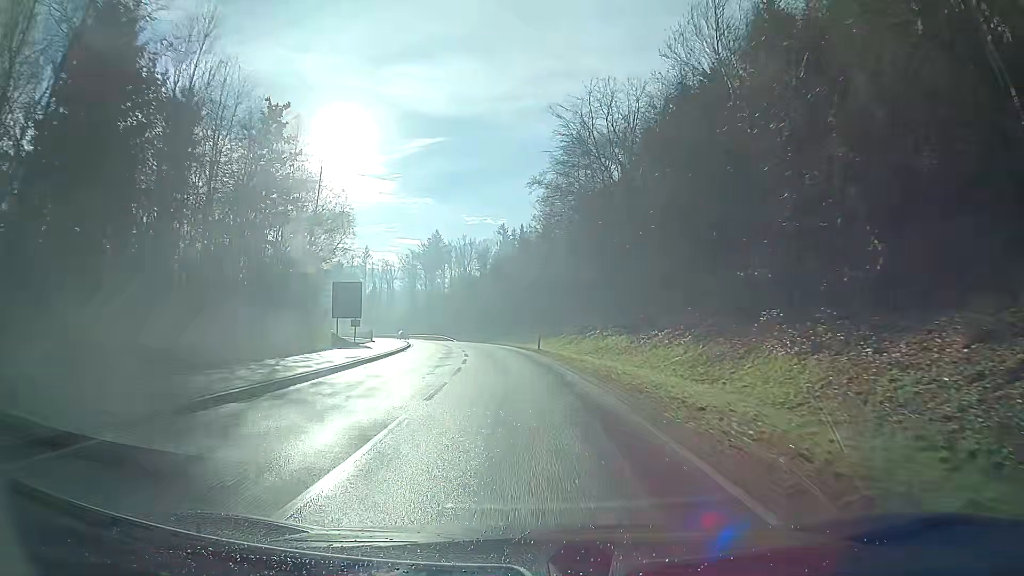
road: secondary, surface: asphalt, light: Day
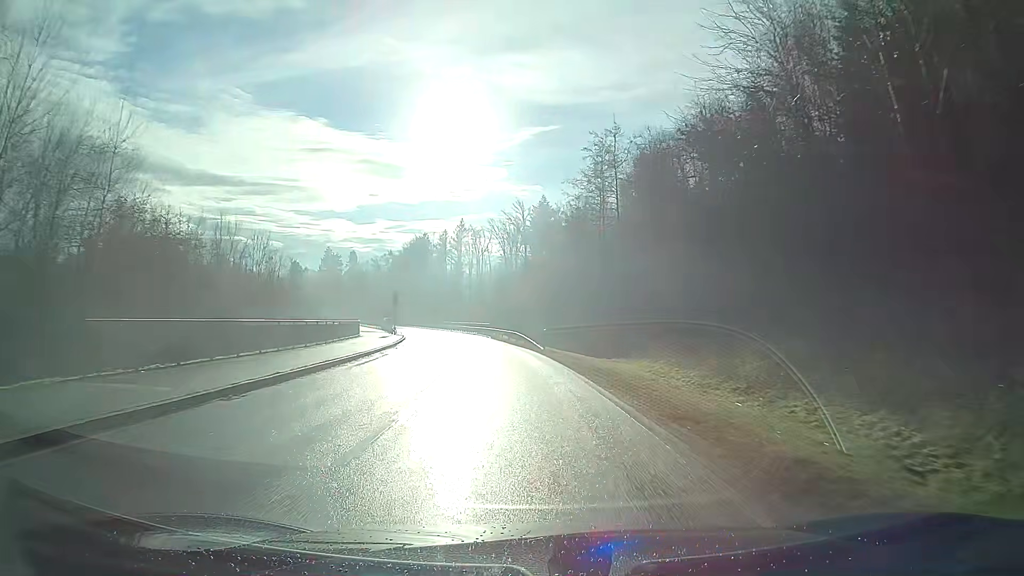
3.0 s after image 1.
(-4.0, +54.2) m; -9°
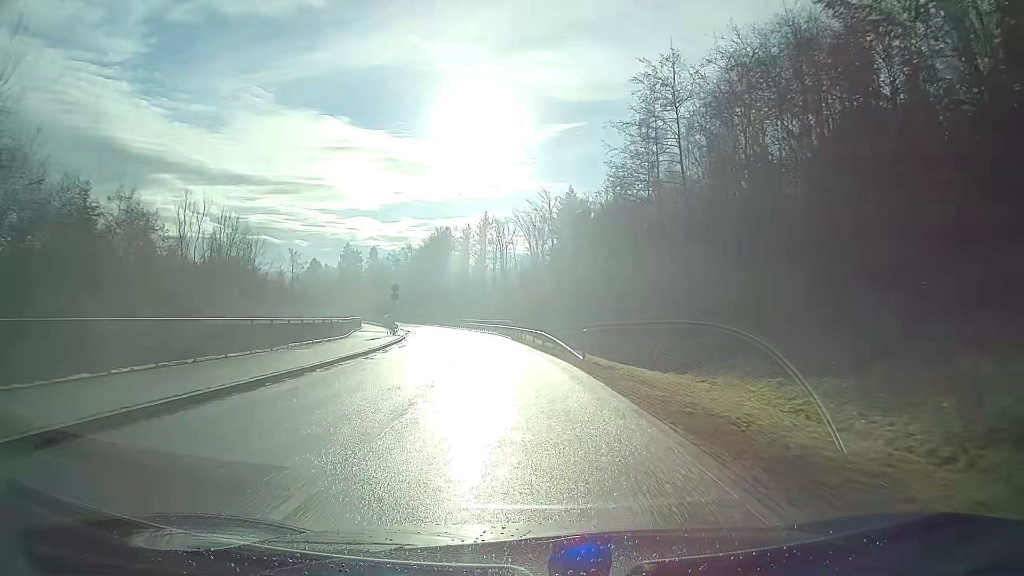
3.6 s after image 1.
(-0.2, +11.1) m; -2°
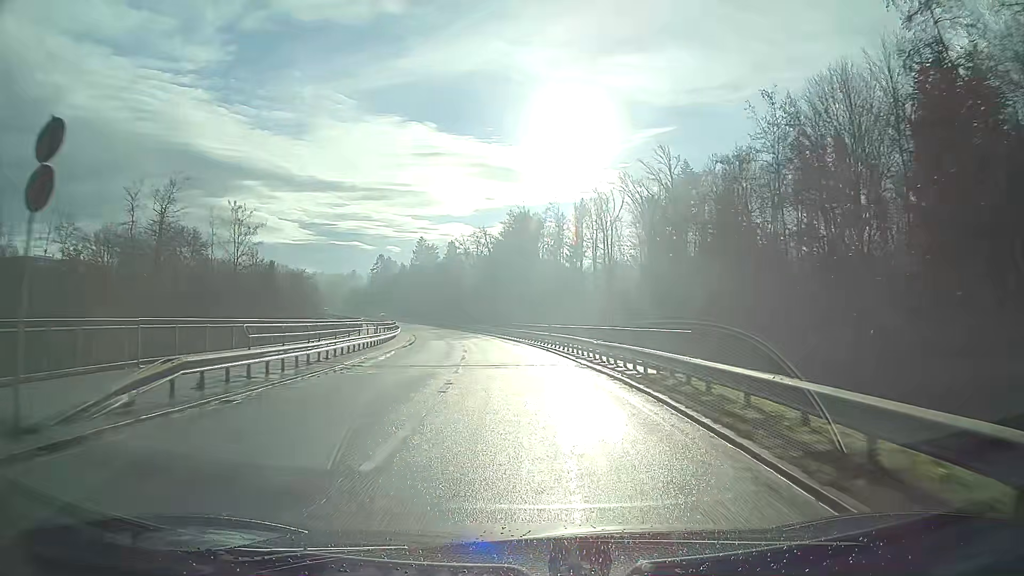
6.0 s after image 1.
(-3.3, +43.6) m; -8°
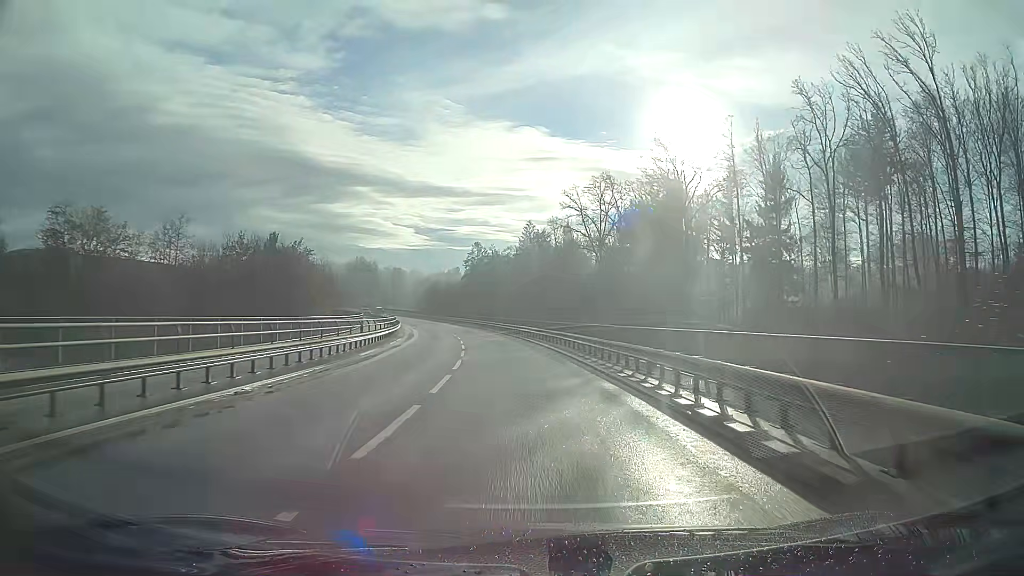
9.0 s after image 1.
(-4.7, +53.7) m; -10°
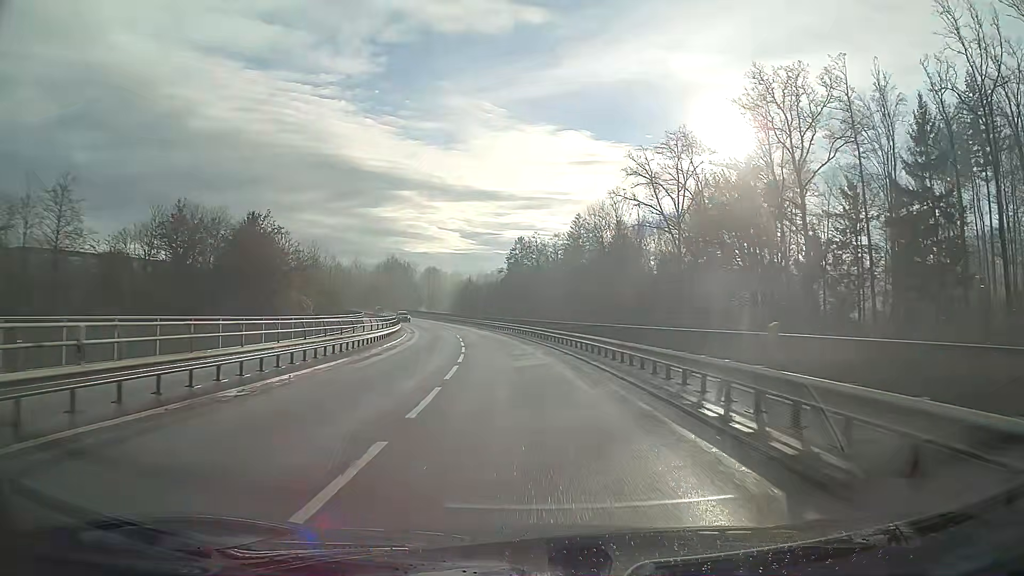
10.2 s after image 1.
(-0.7, +21.4) m; -4°
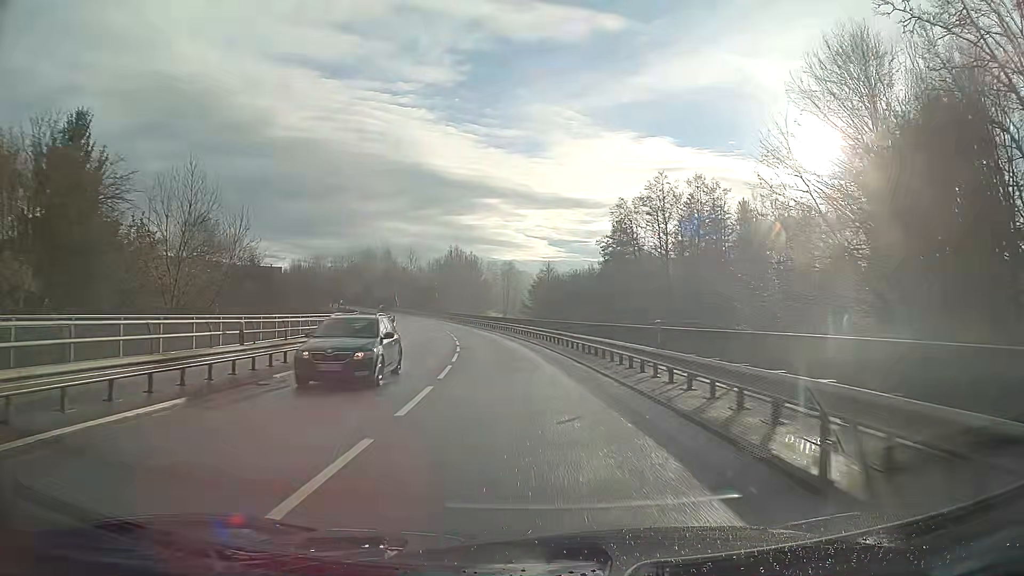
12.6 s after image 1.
(-2.8, +42.3) m; -8°
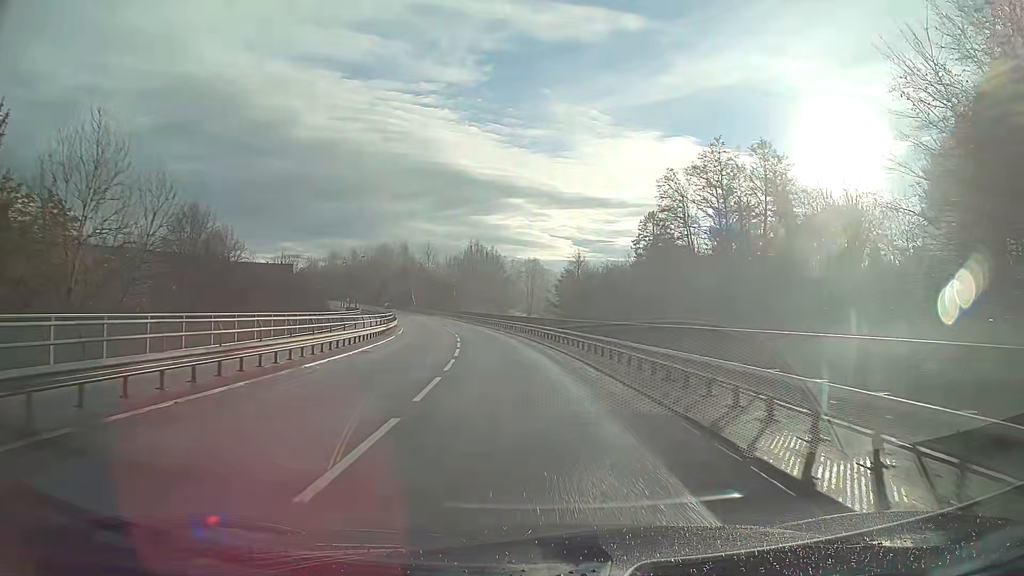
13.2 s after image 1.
(-0.2, +10.5) m; -2°
